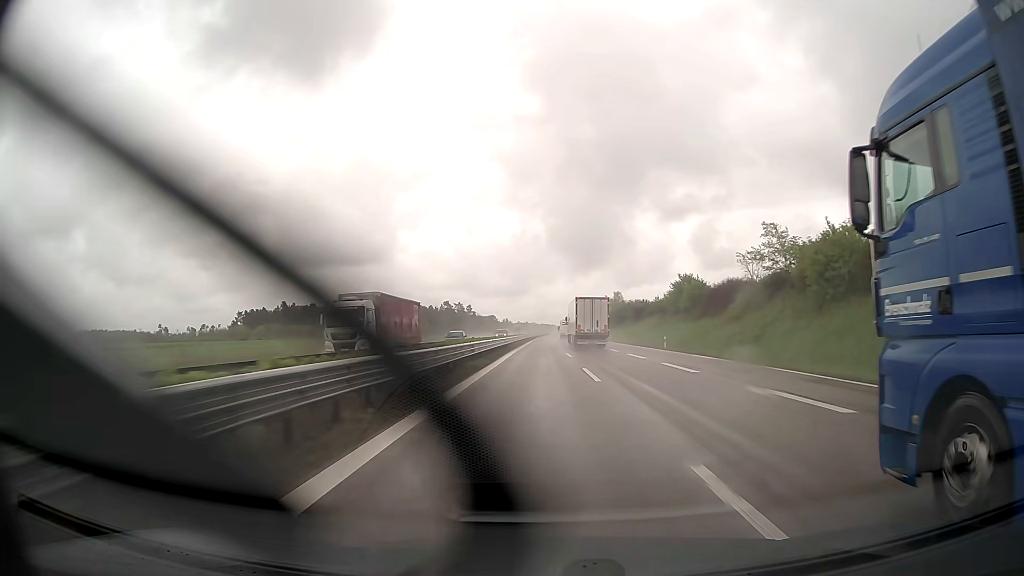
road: trunk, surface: asphalt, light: Day
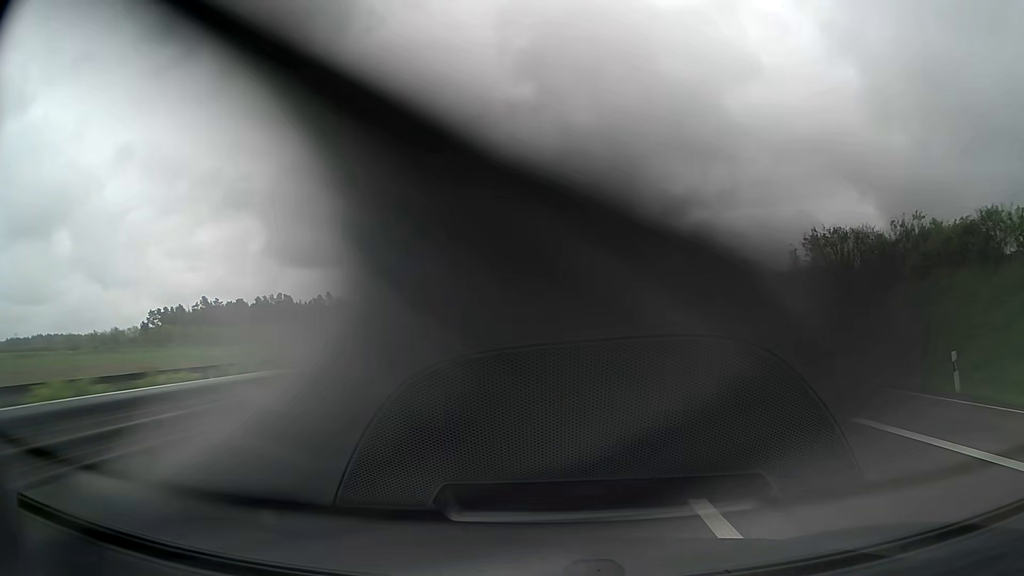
(+0.2, +91.2) m; 0°
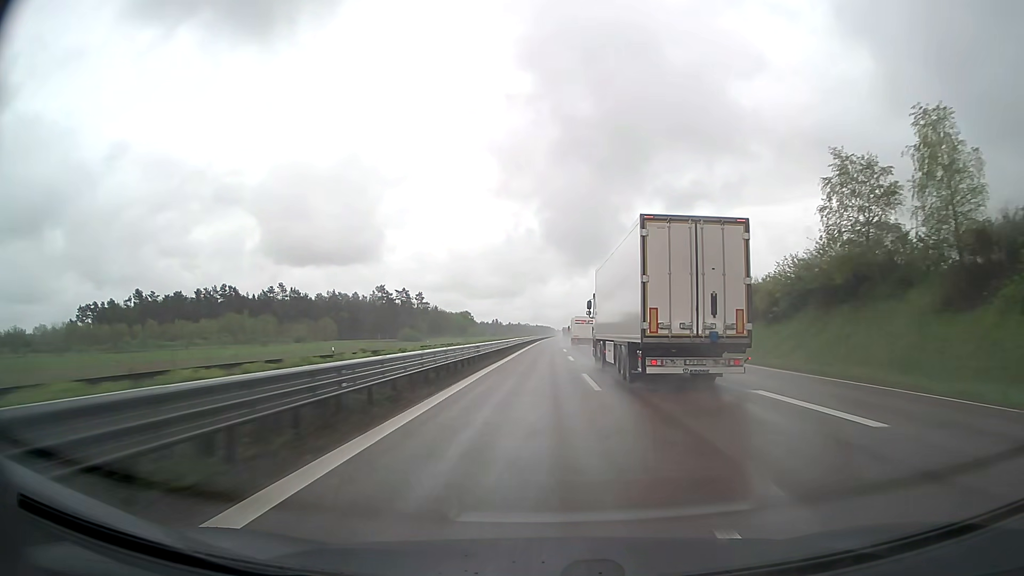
(+0.1, +54.7) m; 0°
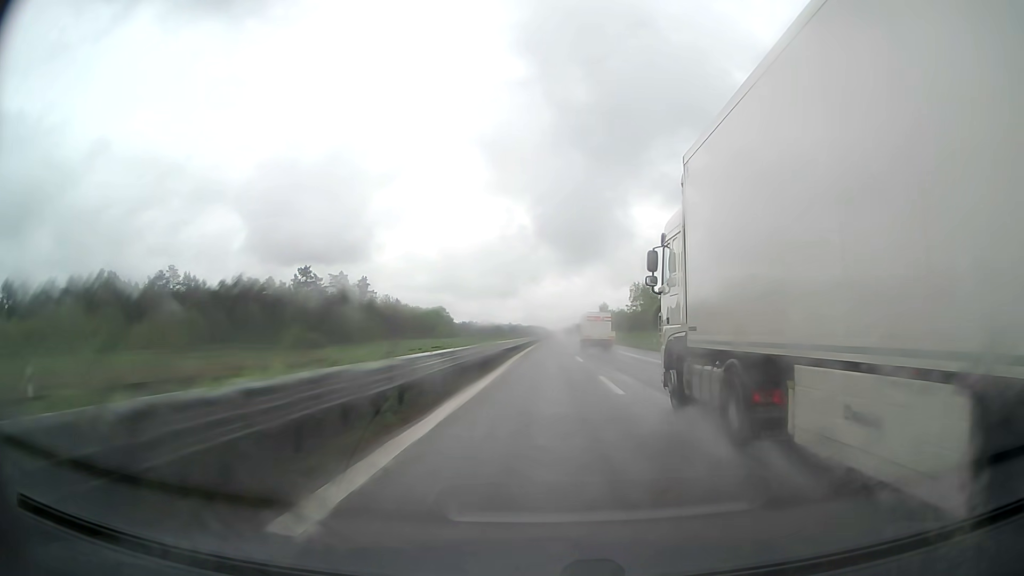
(+0.2, +73.1) m; +1°
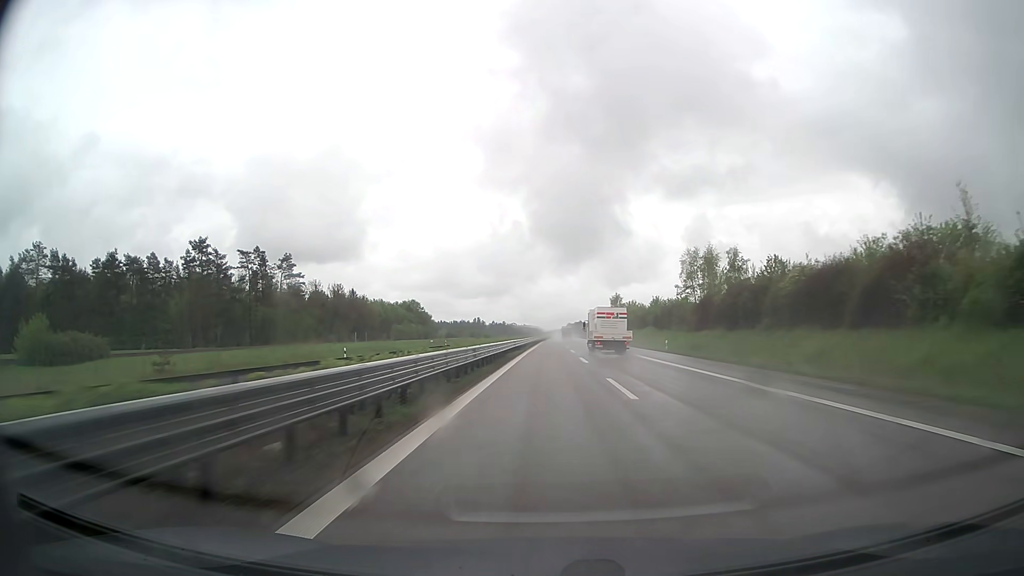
(+0.3, +54.8) m; +1°
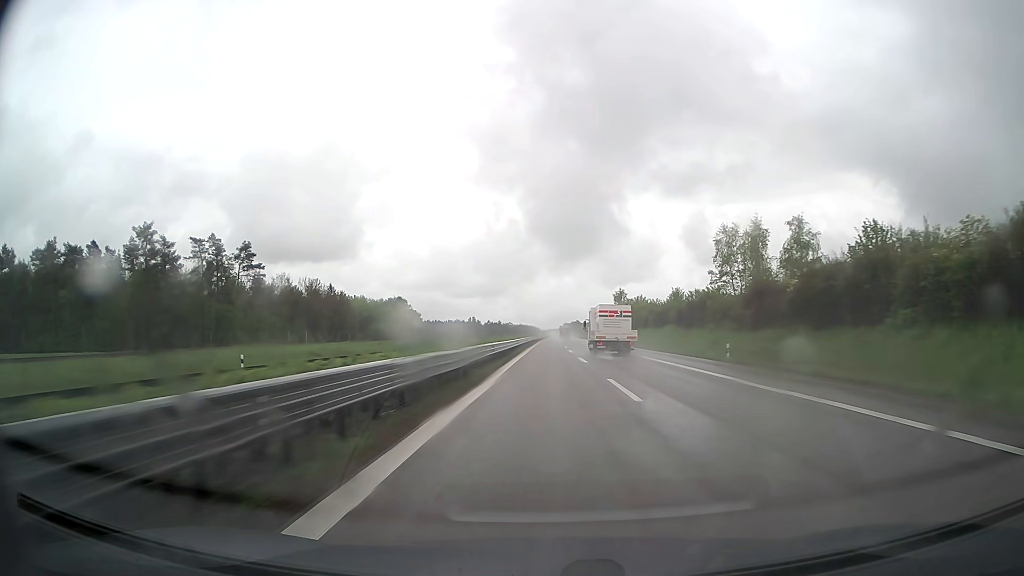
(0.0, +18.3) m; 0°
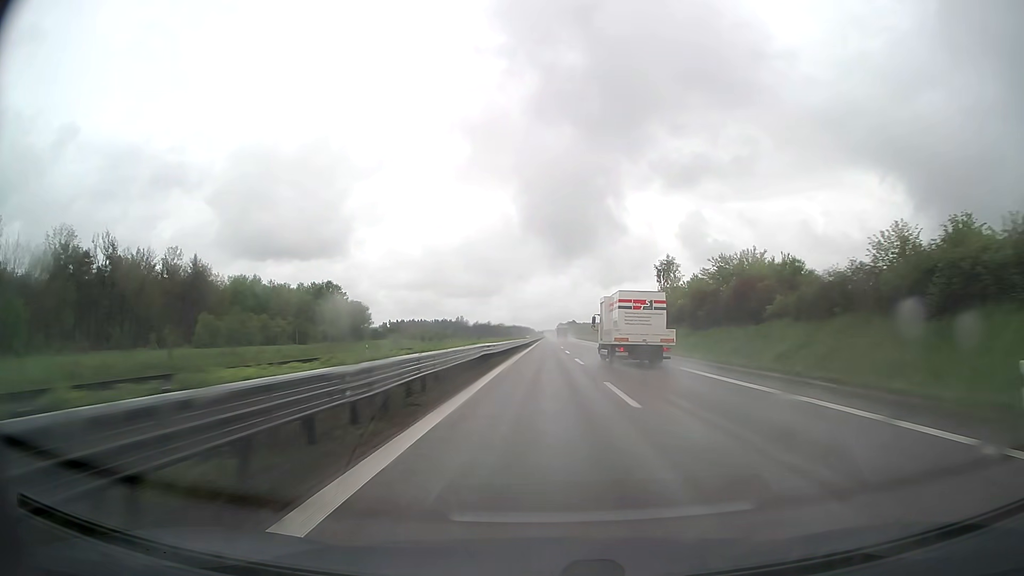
(+0.5, +73.0) m; +1°
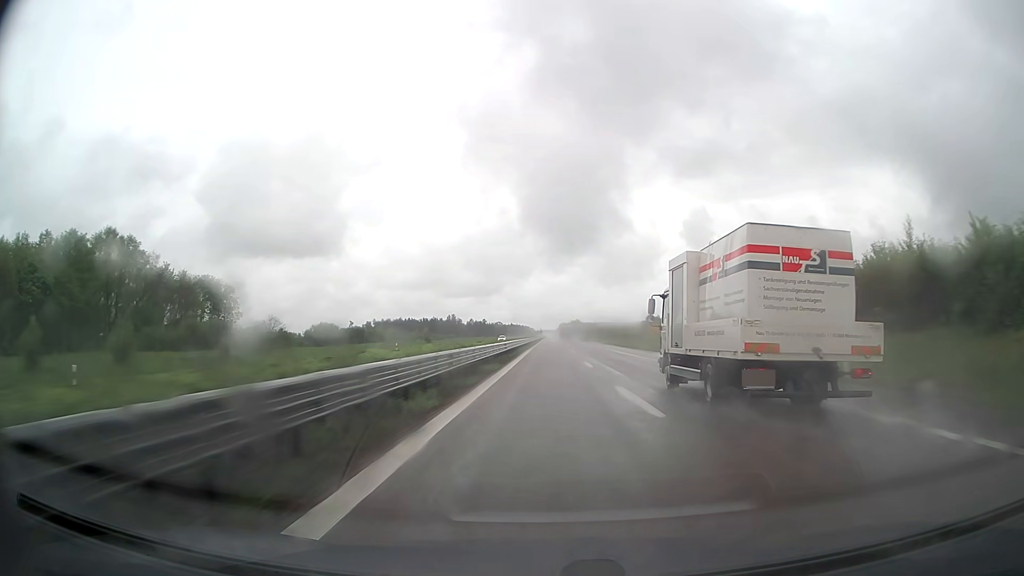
(-0.1, +91.3) m; 0°
(0, +10) (0, +20) (0, +30) (0, +40) (0, +50) (0, +60) (0, +70) (0, +80) (+1, +90) (+1, +100) m
